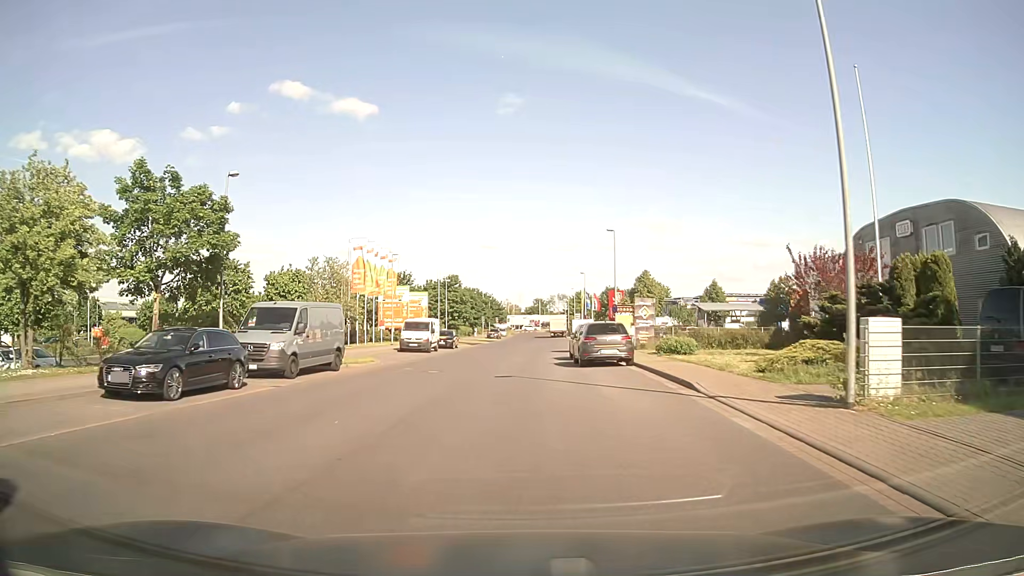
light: Day
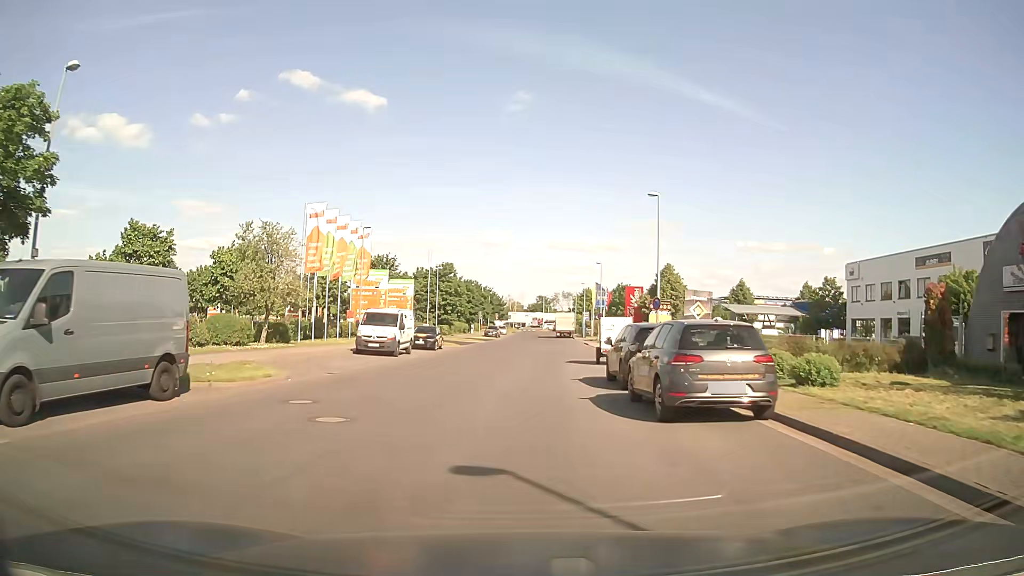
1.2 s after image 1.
(0.0, +12.2) m; 0°
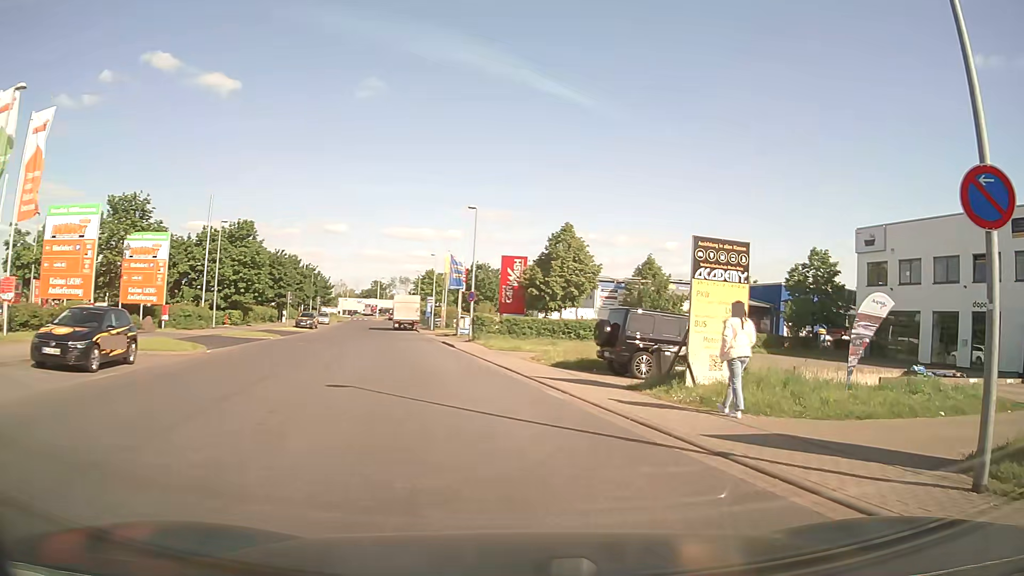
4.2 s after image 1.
(+0.9, +25.7) m; +14°
